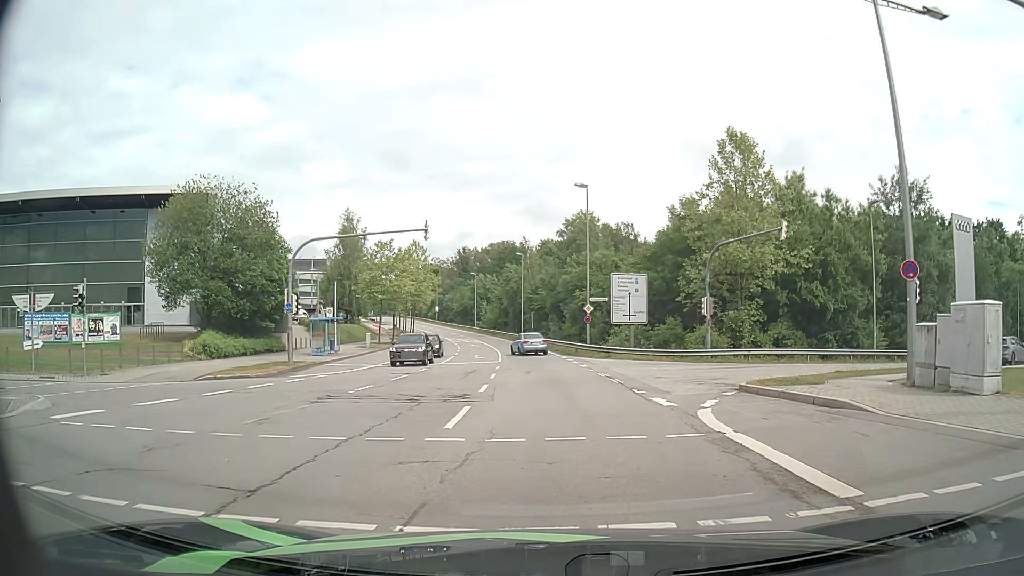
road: secondary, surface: asphalt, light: Day
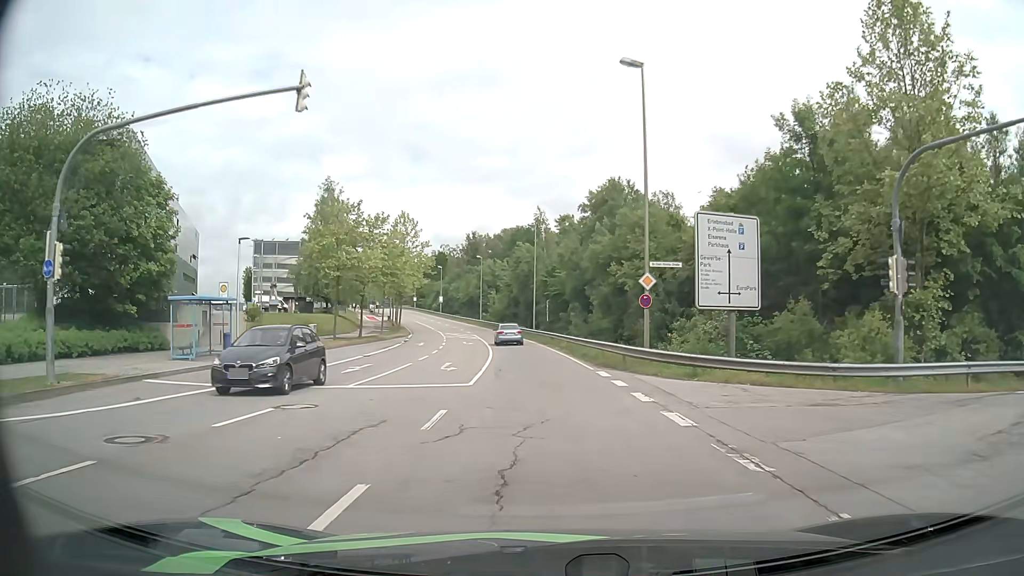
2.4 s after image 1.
(-0.1, +19.0) m; -1°
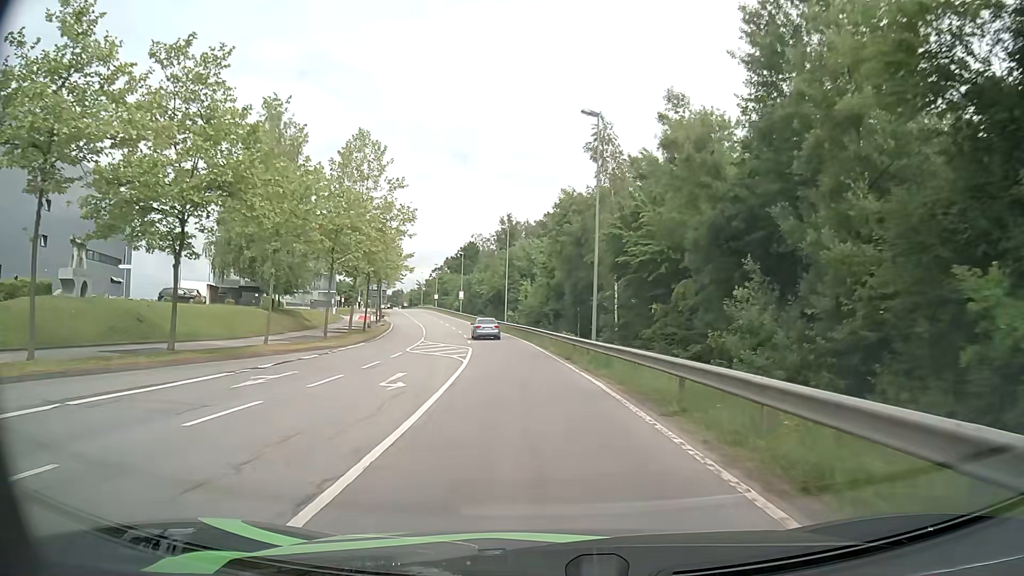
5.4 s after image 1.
(-1.0, +34.2) m; -4°
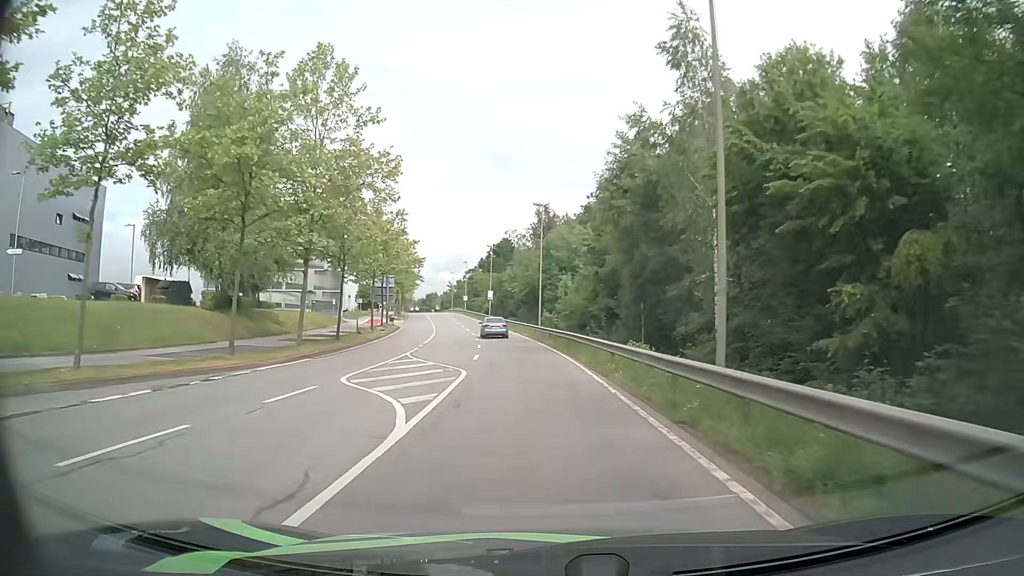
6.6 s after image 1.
(-0.4, +15.4) m; -3°
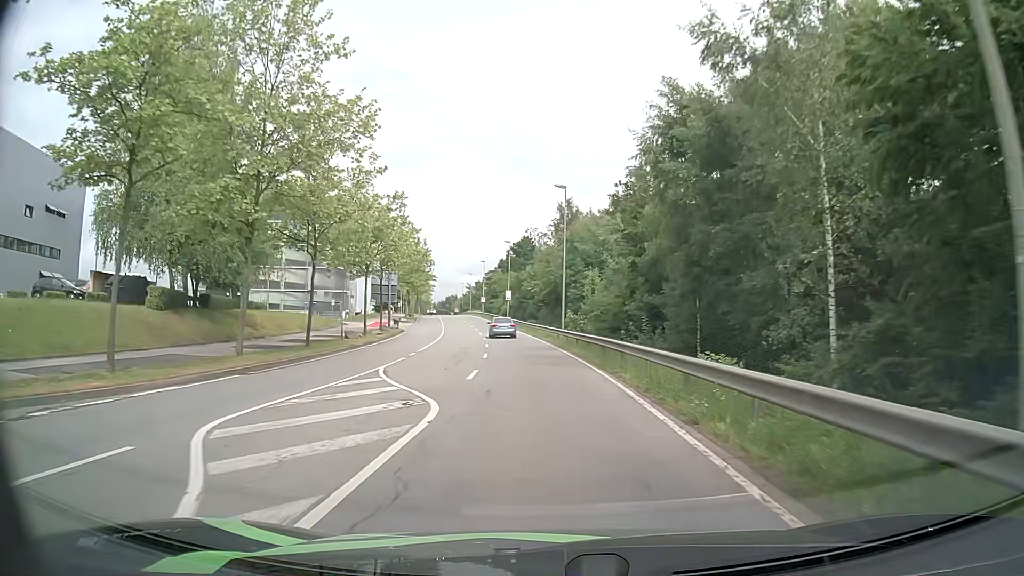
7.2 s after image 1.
(-0.2, +8.0) m; -2°
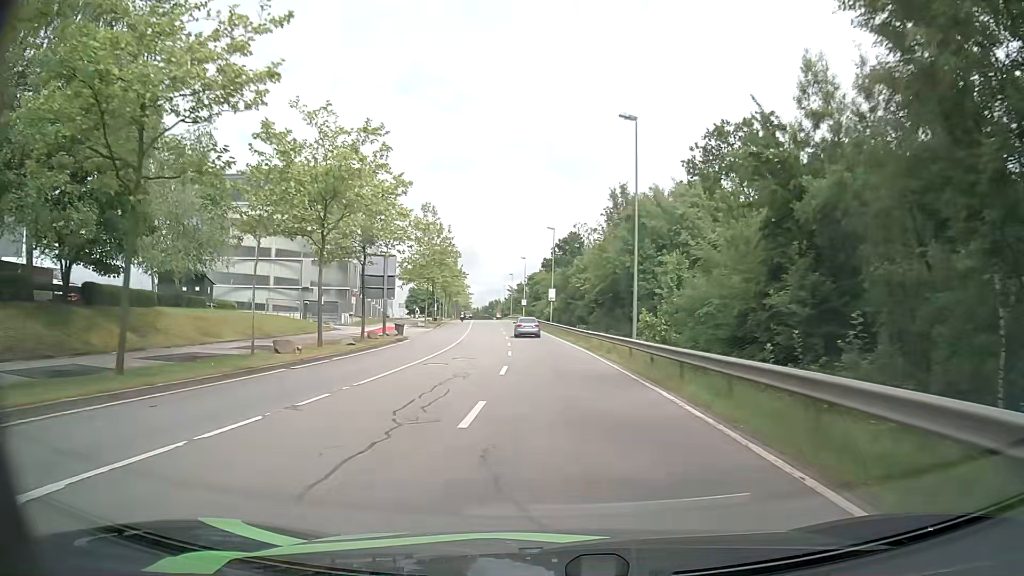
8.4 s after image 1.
(-0.6, +16.5) m; -4°
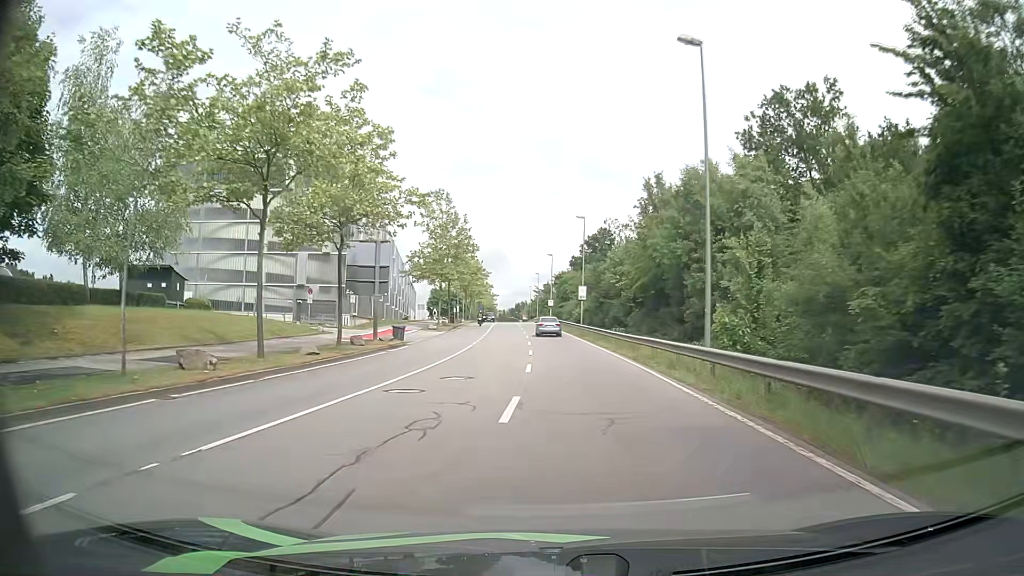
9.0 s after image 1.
(-0.2, +8.5) m; -2°
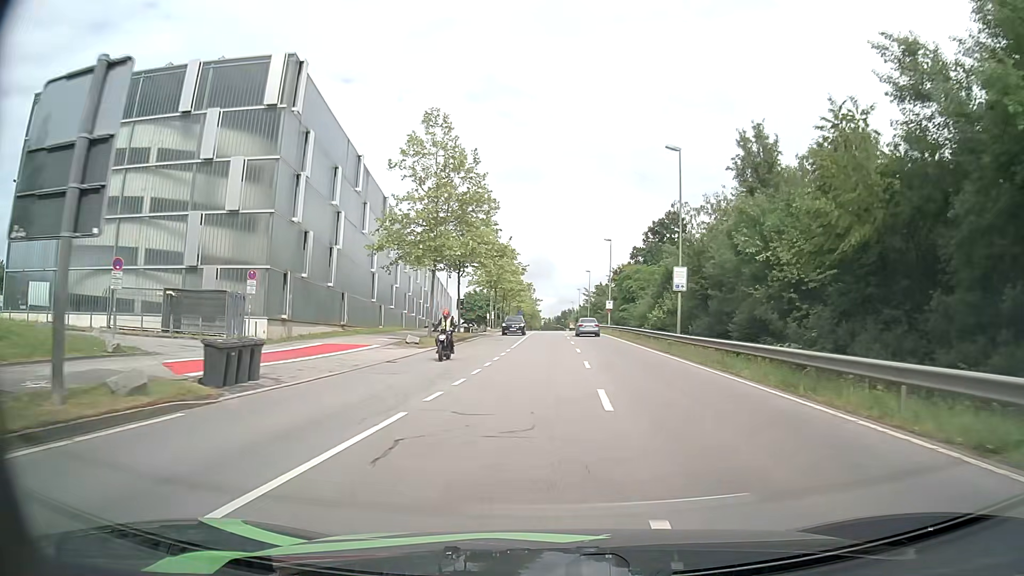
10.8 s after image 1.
(-1.1, +26.0) m; -4°
(0, +10) (0, +20) (0, +30) (0, +40) (0, +50) (0, +60) (0, +70) (0, +80) (0, +90) (0, +100) m
